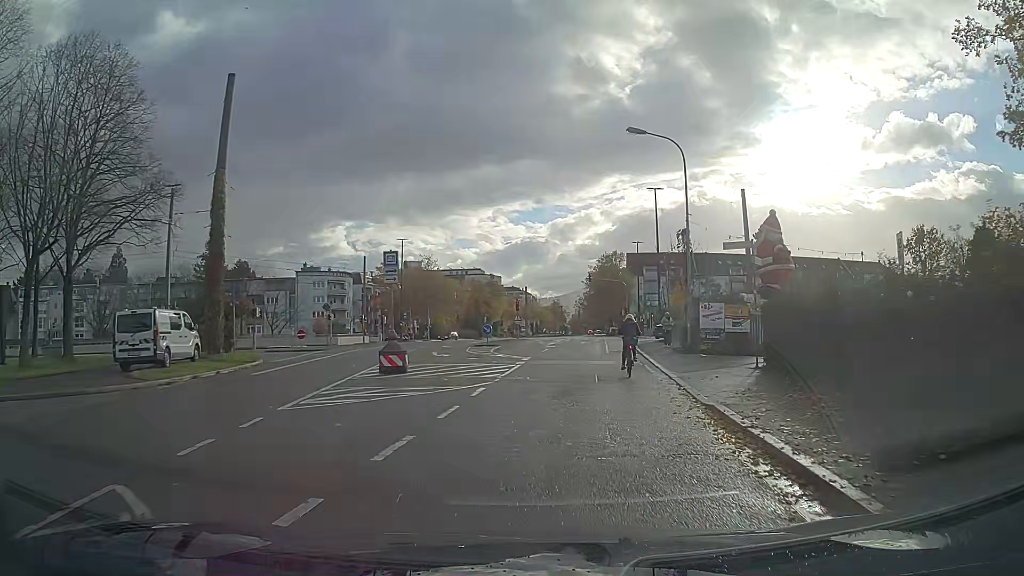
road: tertiary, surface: asphalt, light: Day
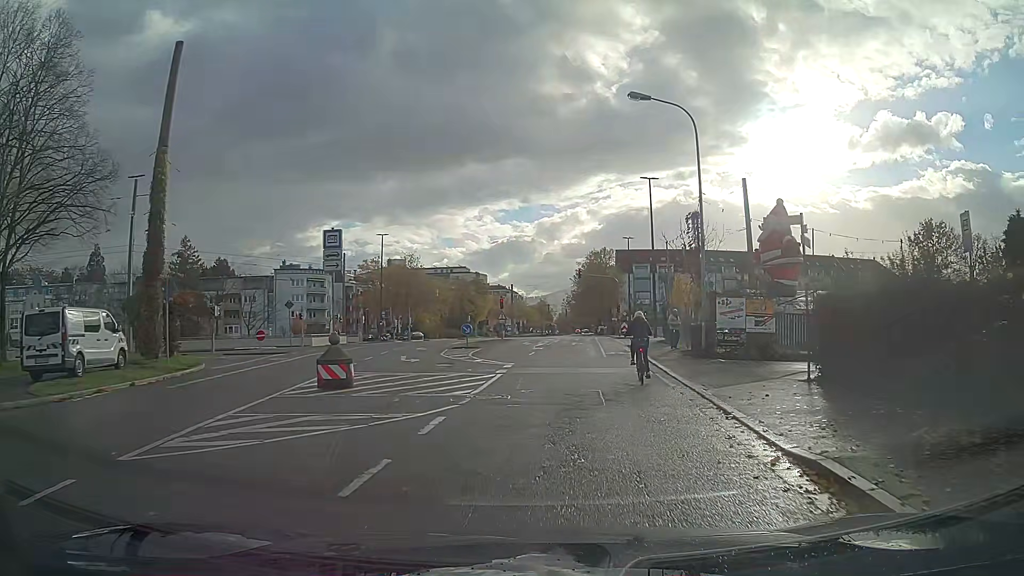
(0.0, +4.3) m; +1°
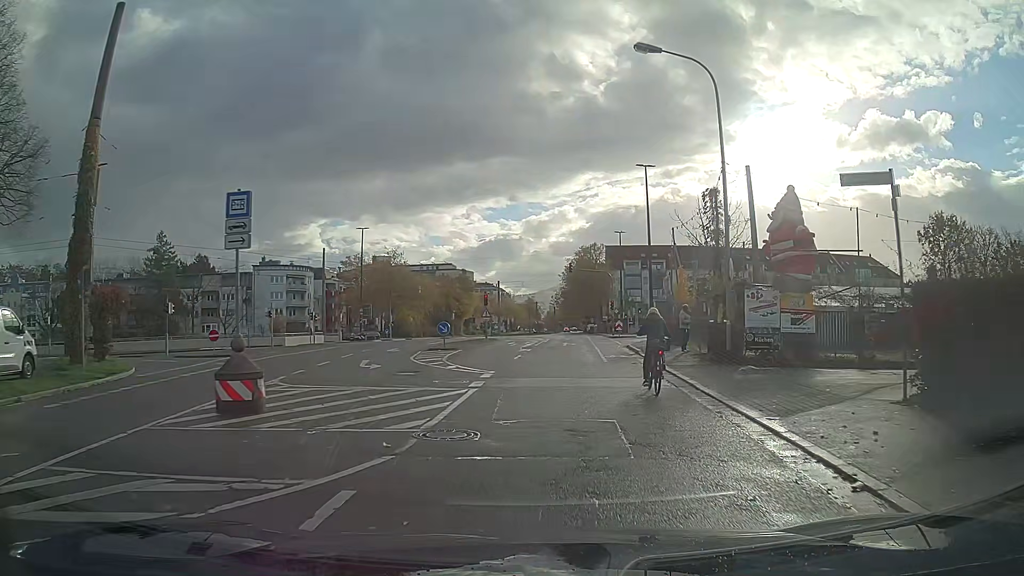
(0.0, +4.3) m; +1°
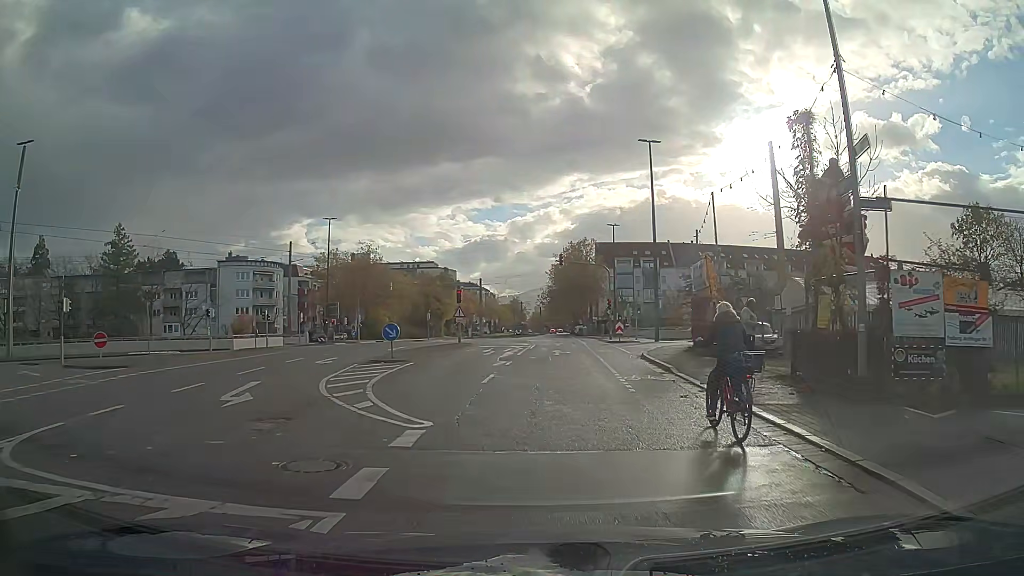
(+0.1, +8.5) m; +1°
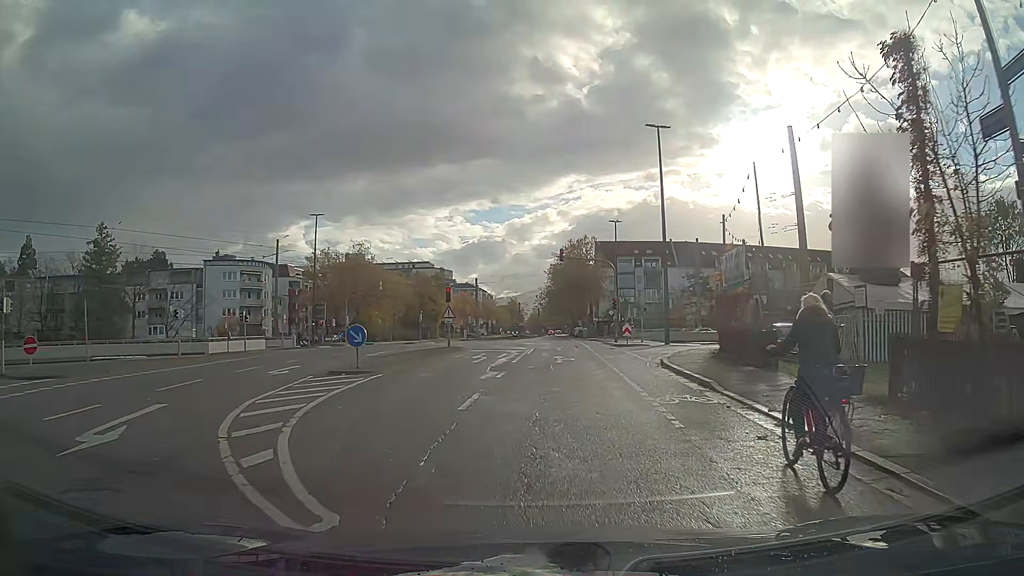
(0.0, +4.2) m; 0°
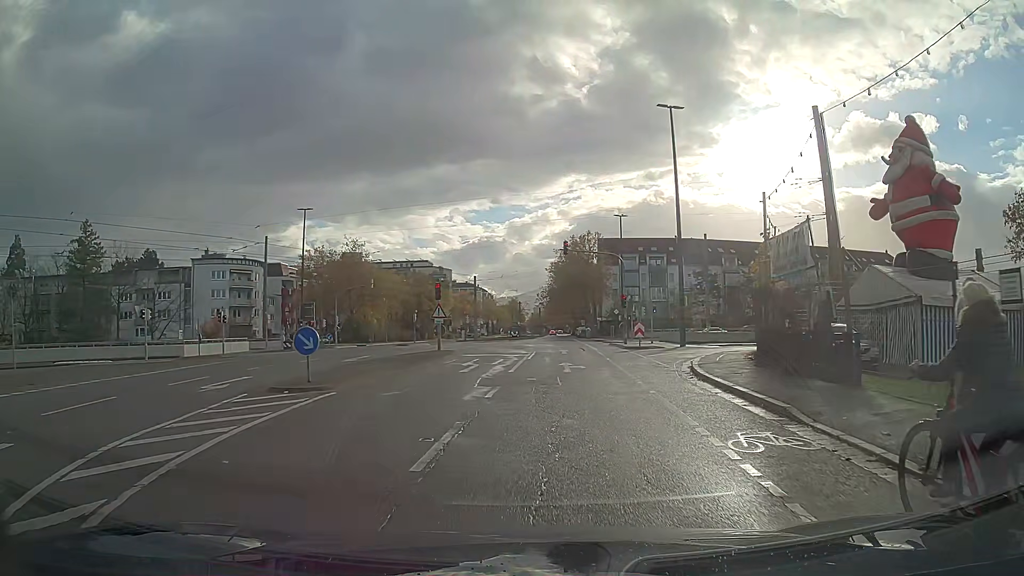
(0.0, +4.2) m; 0°
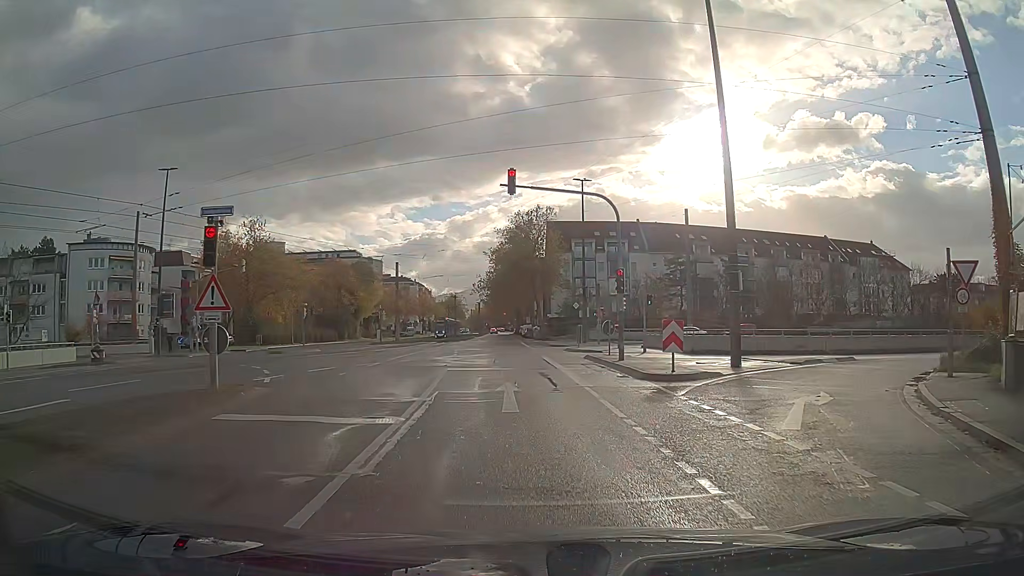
(+0.8, +18.6) m; +4°
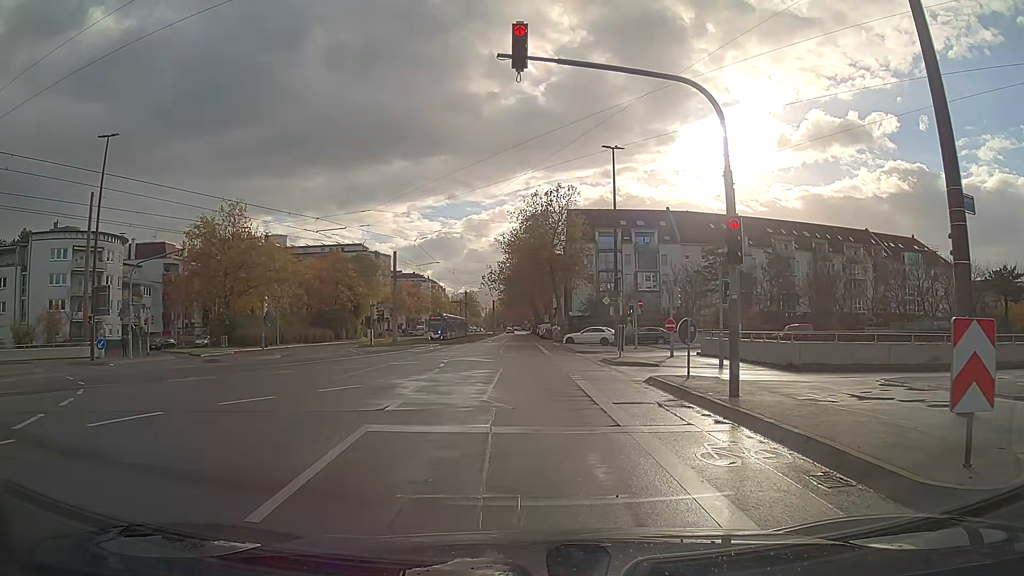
(-0.1, +10.7) m; -1°
